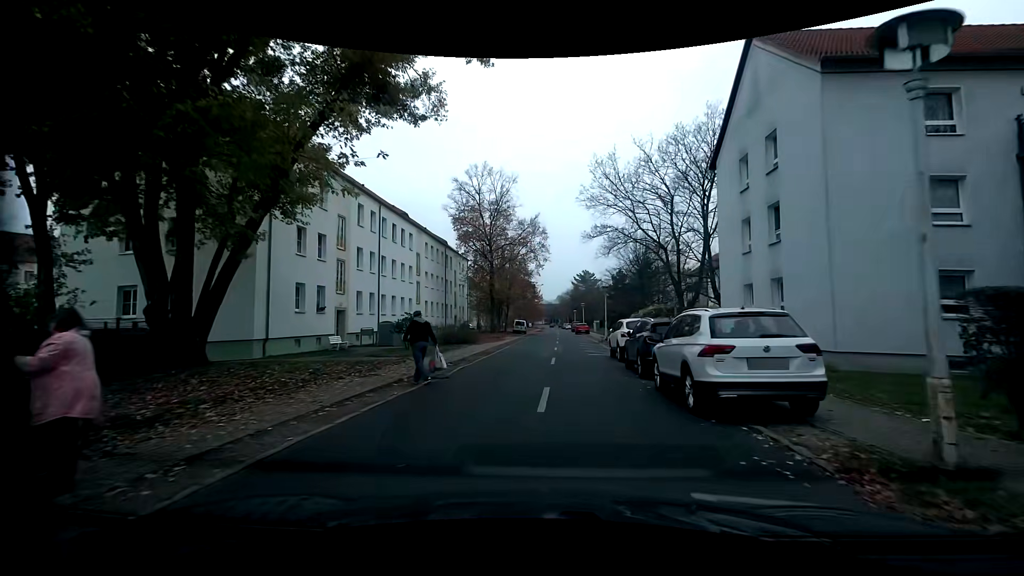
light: Day
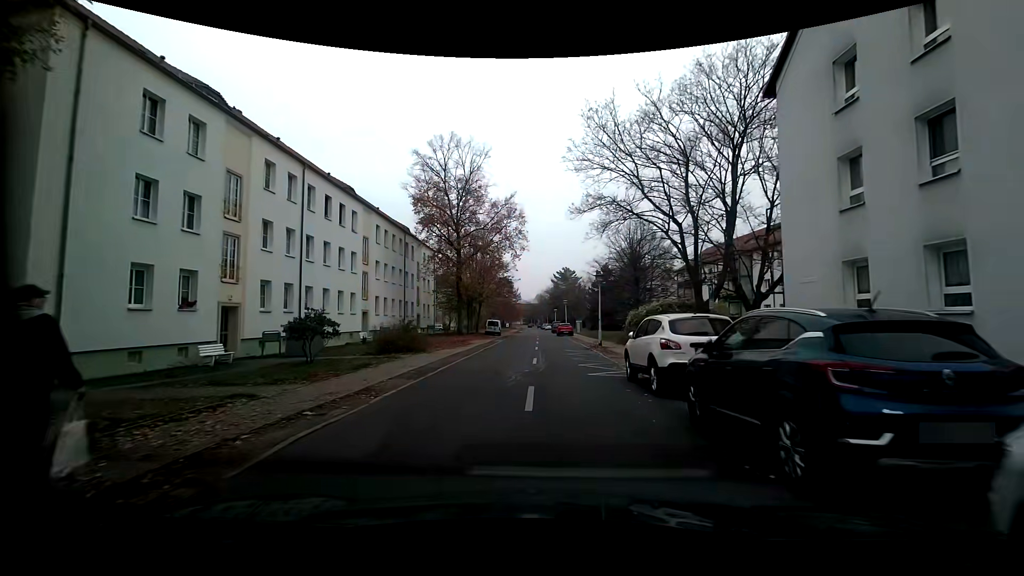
(0.0, +9.1) m; +1°
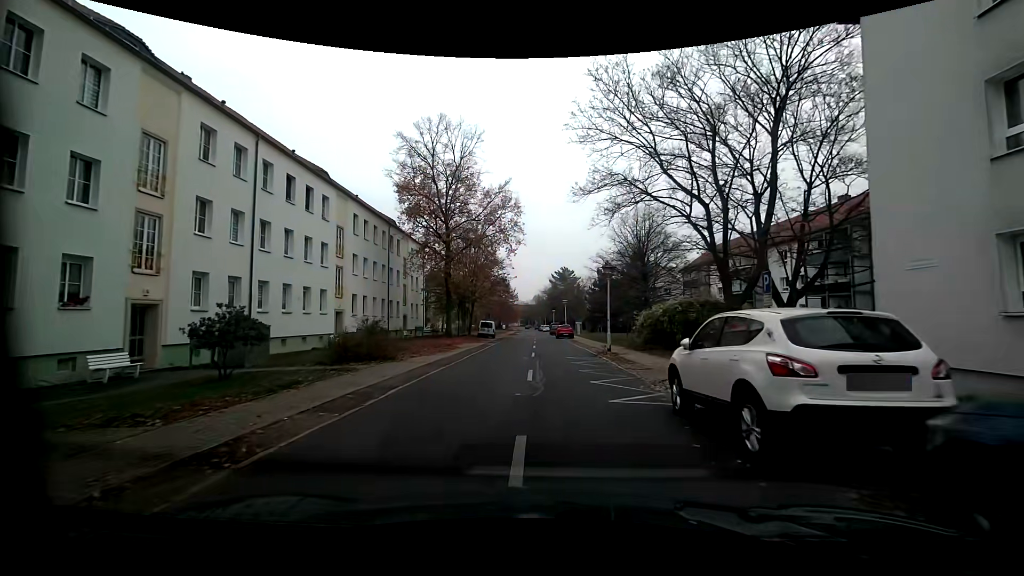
(0.0, +4.7) m; +1°
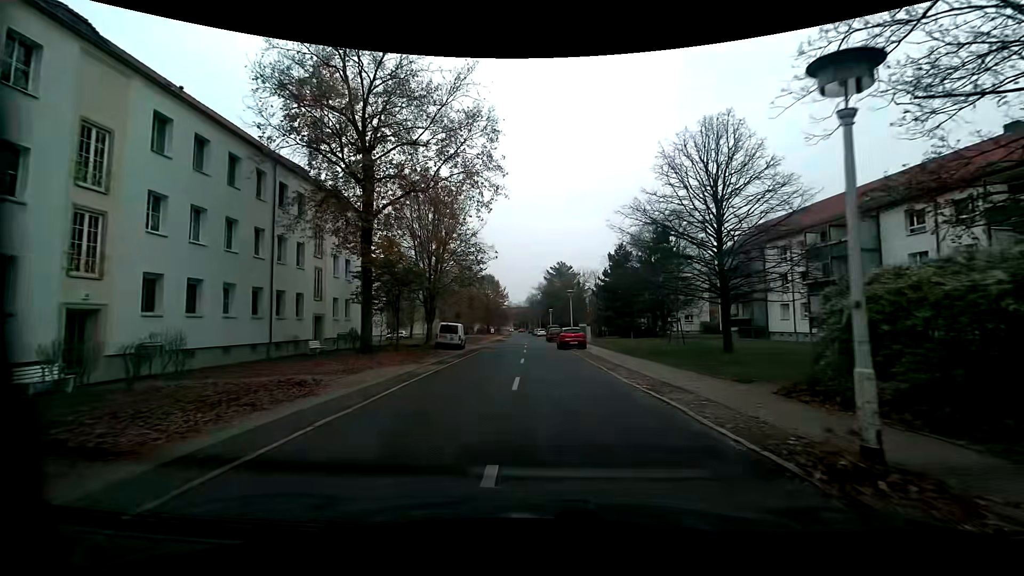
(-0.1, +19.2) m; -1°
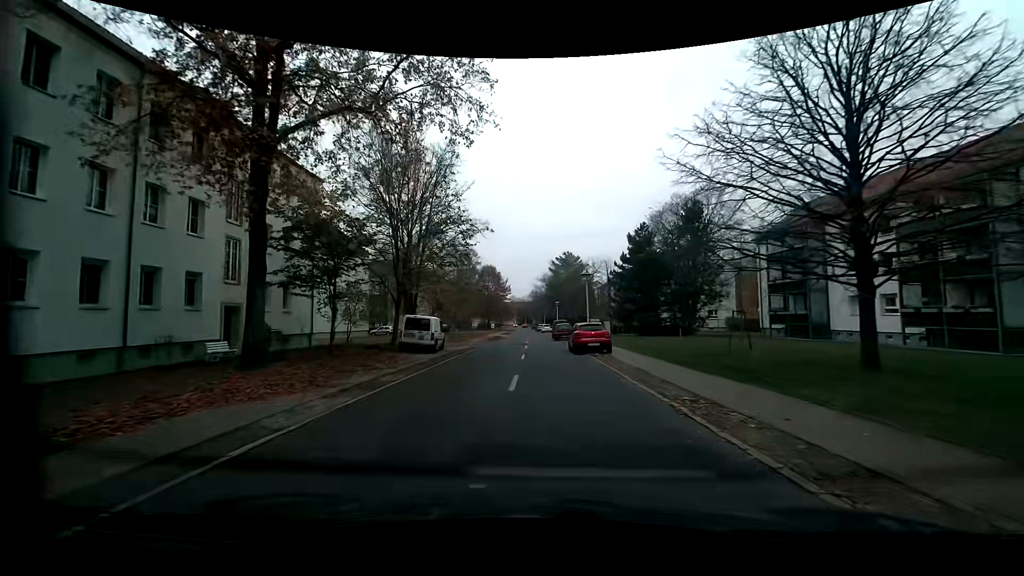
(0.0, +9.8) m; 0°
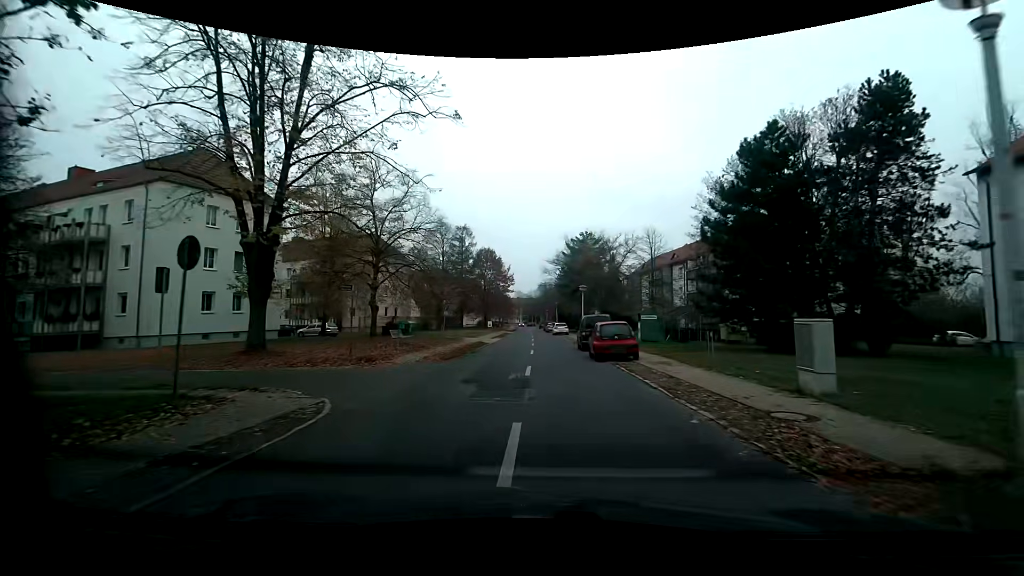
(-0.5, +24.6) m; -1°
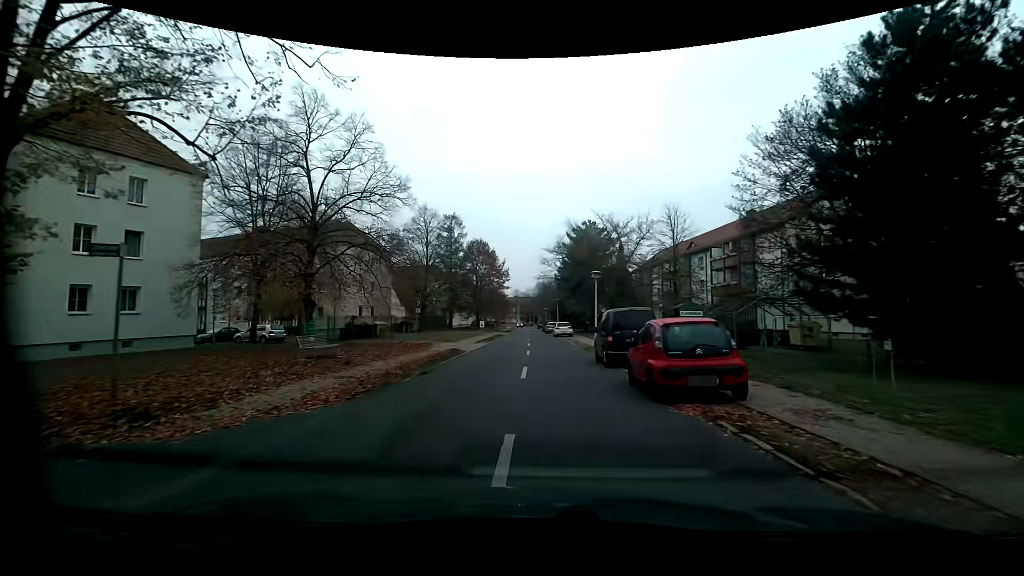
(-0.1, +9.8) m; 0°
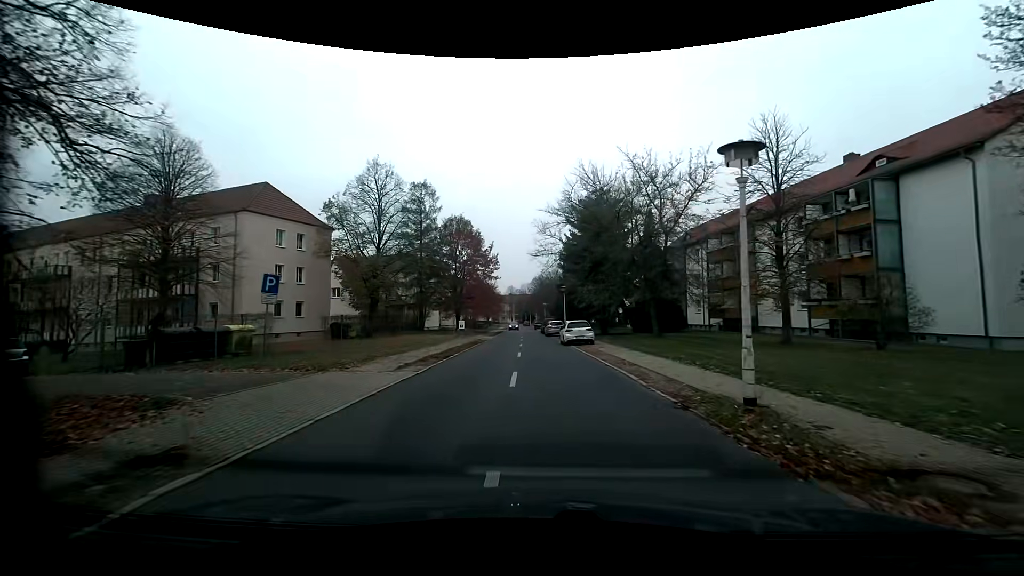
(-0.3, +19.6) m; -1°
(0, +10) (0, +20) (0, +30) (0, +40) (-1, +50) (-1, +60) (-1, +70) (-2, +80) (-2, +90) (-3, +100) m
